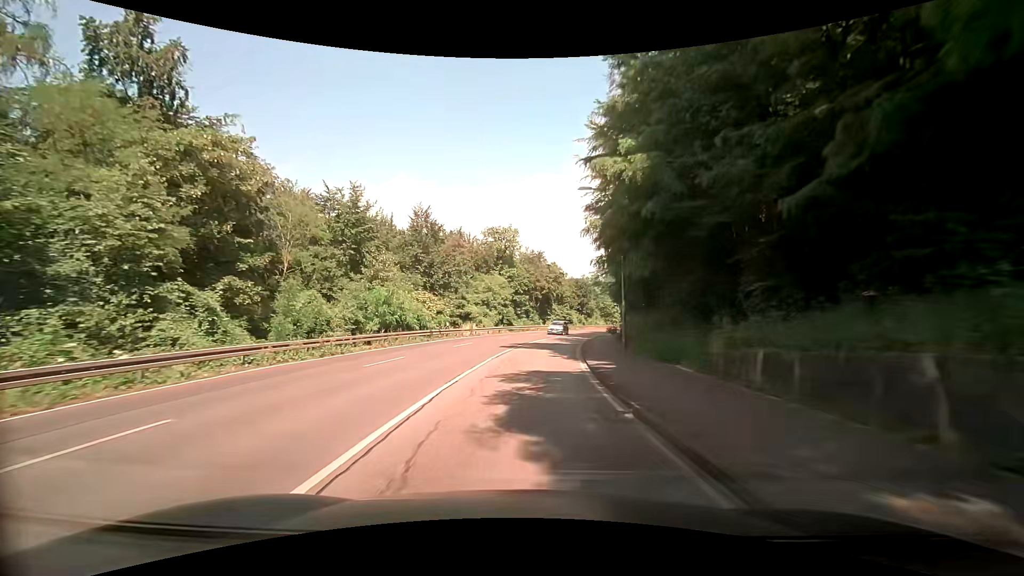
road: secondary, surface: asphalt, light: Day
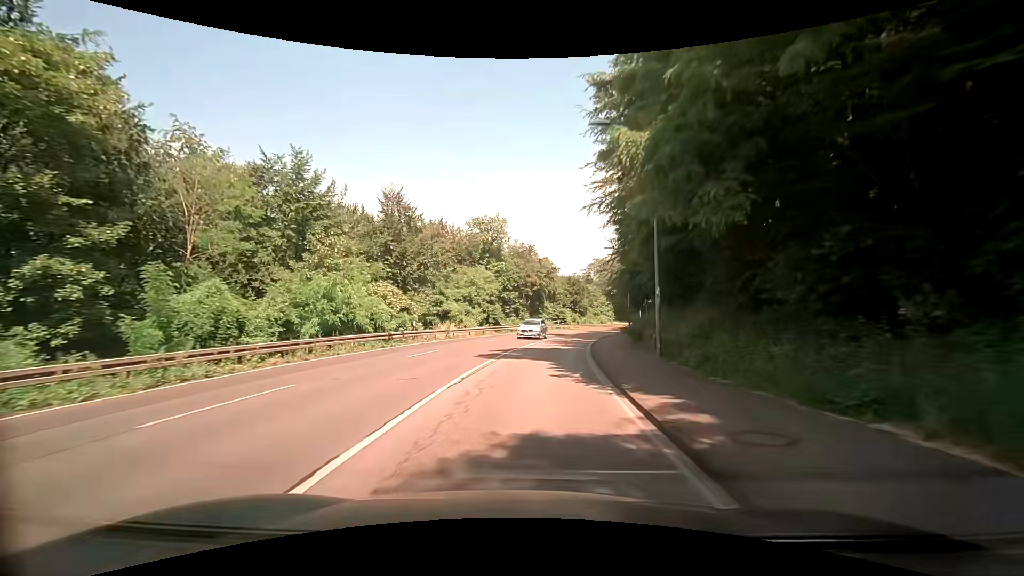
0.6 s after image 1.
(0.0, +8.4) m; 0°
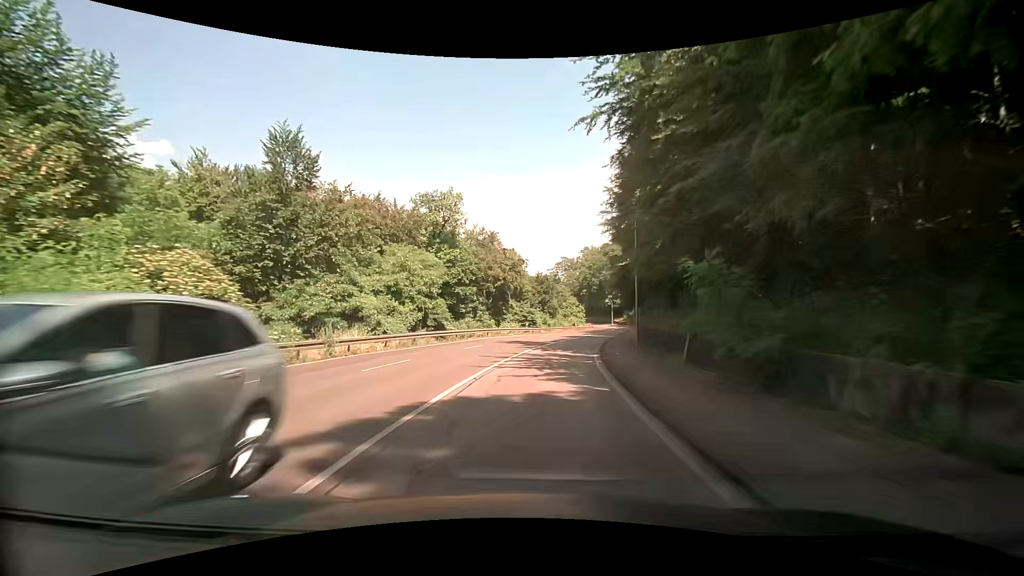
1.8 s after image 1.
(+0.5, +16.5) m; +4°
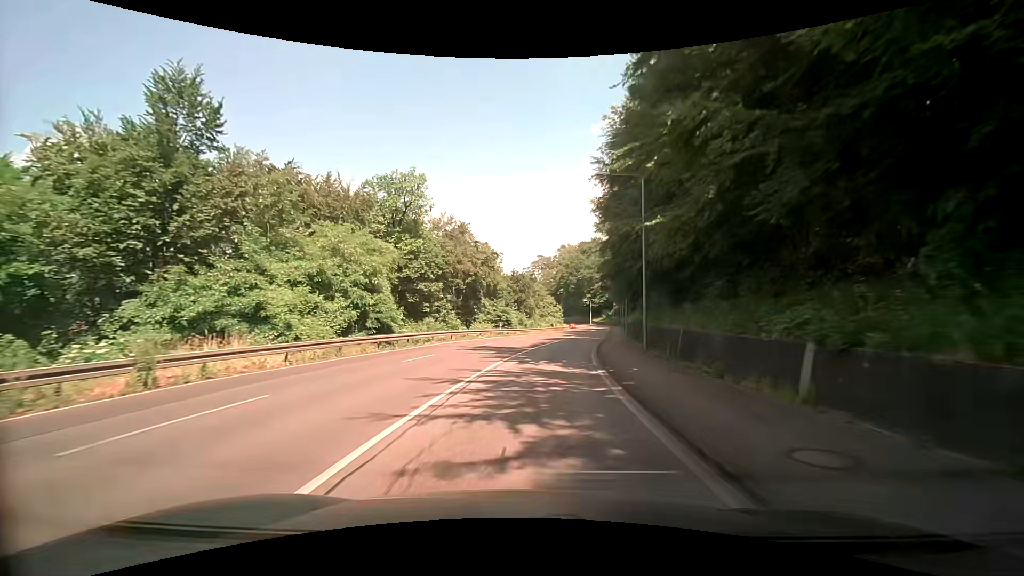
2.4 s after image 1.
(+0.2, +8.2) m; +3°
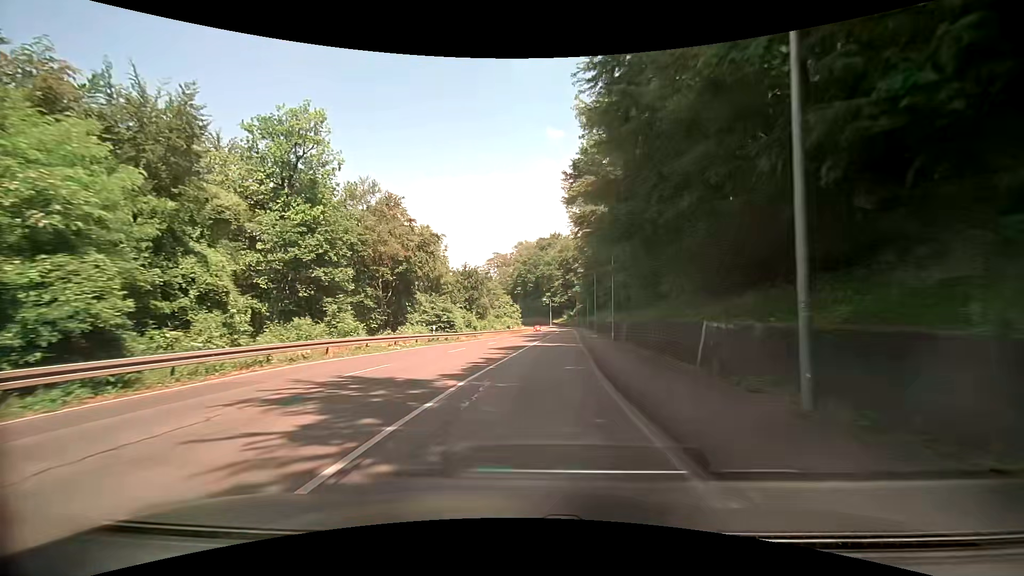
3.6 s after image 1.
(+0.6, +16.2) m; +4°
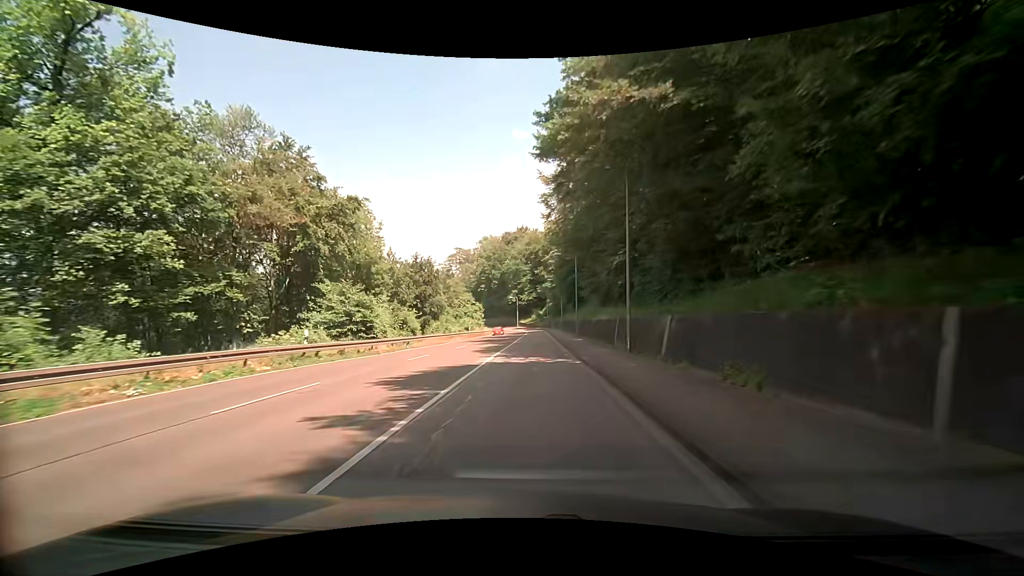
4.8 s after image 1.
(+0.7, +16.3) m; +5°
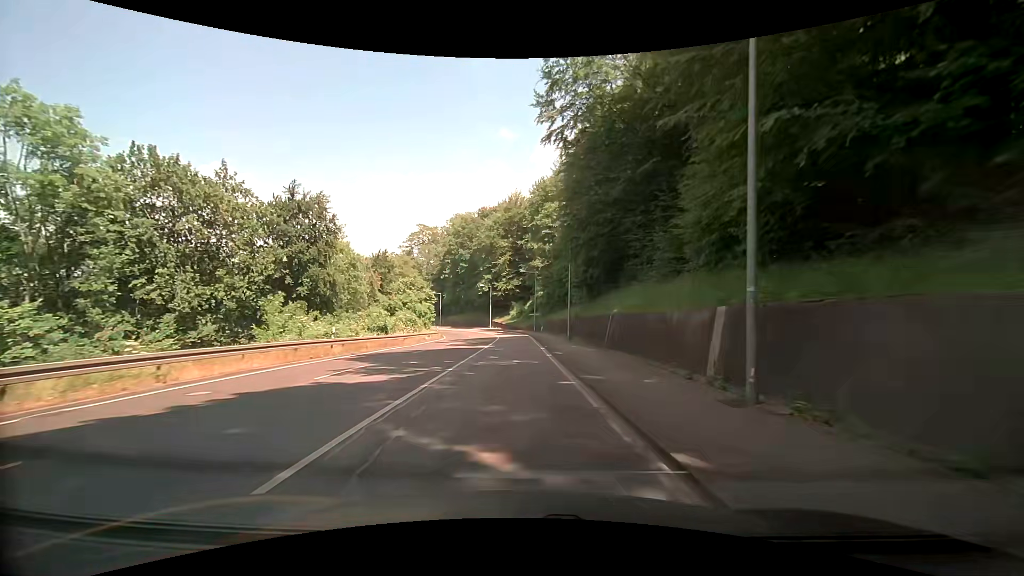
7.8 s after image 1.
(+1.0, +42.6) m; +2°
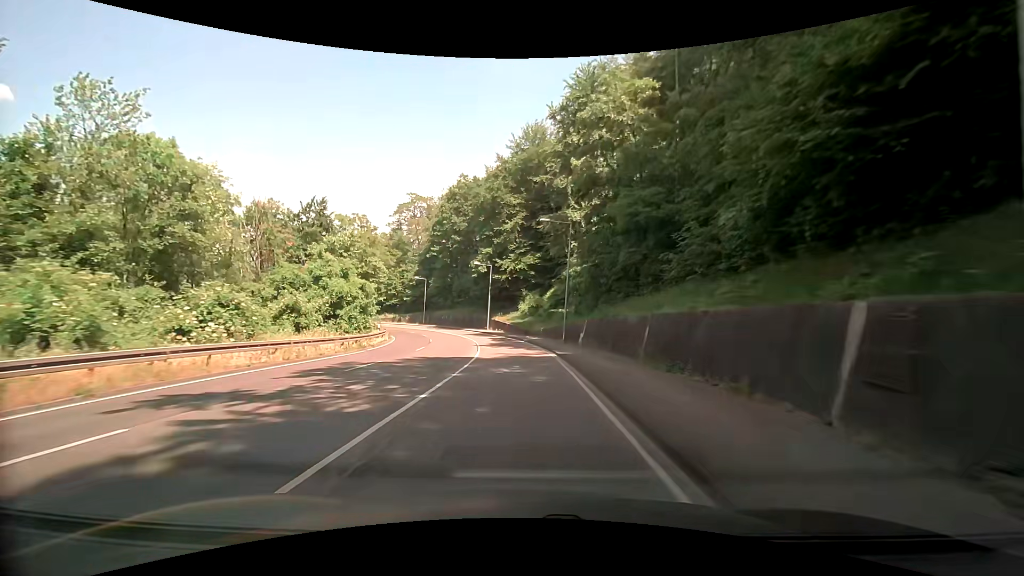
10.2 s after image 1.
(-0.4, +34.8) m; -2°
